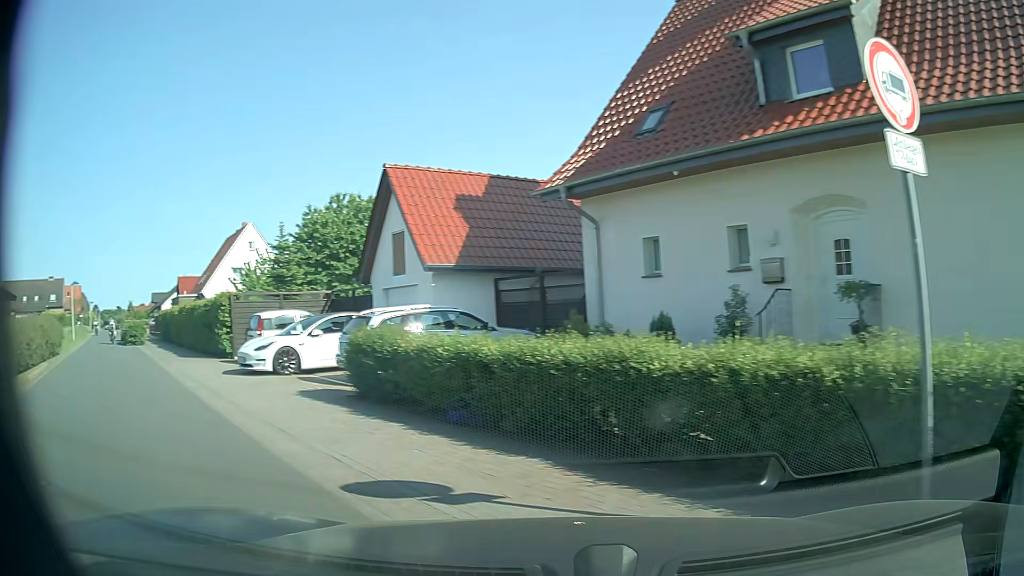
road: residential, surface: asphalt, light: Day
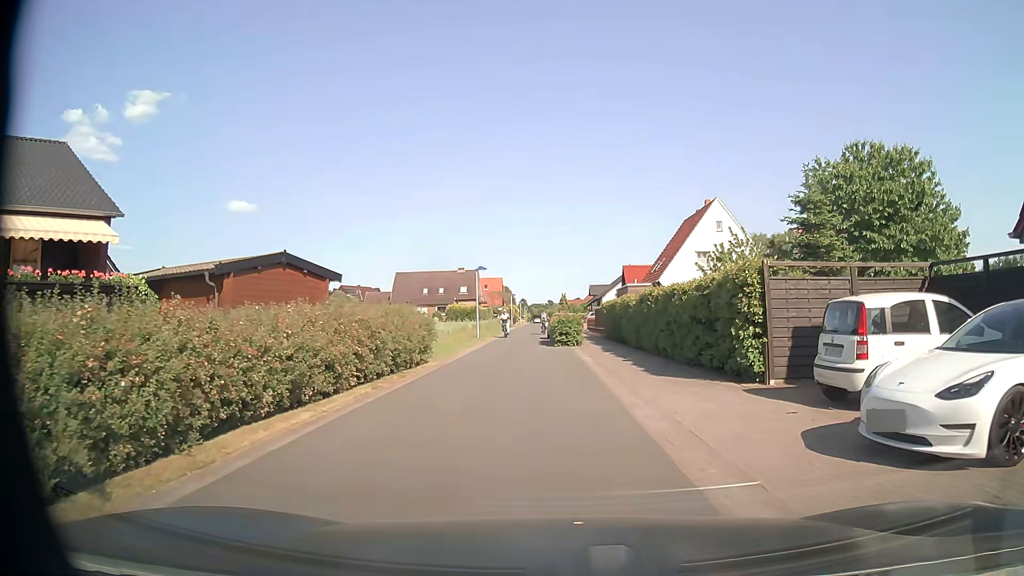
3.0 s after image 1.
(-5.3, +9.3) m; -38°
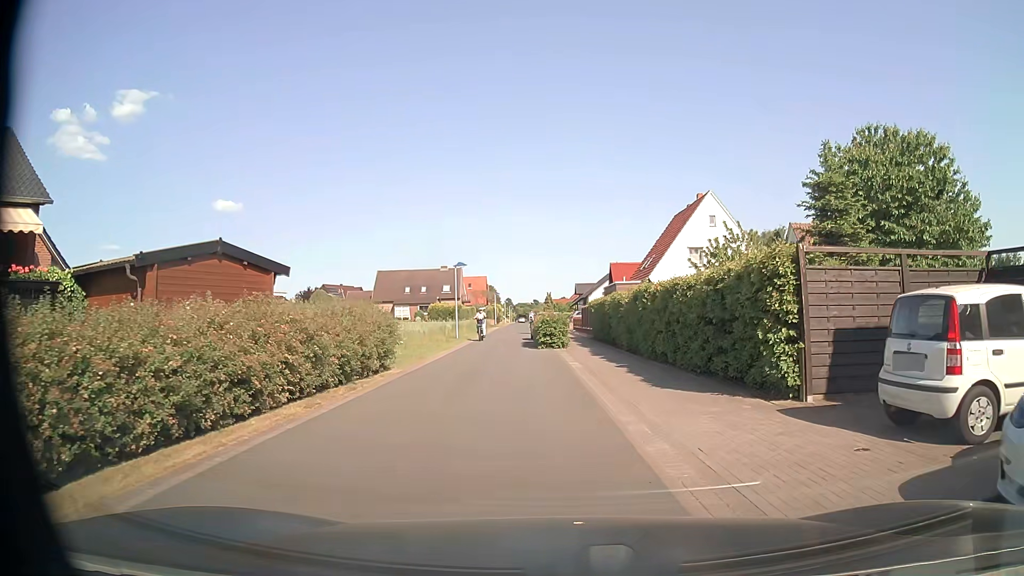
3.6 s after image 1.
(0.0, +2.6) m; +1°
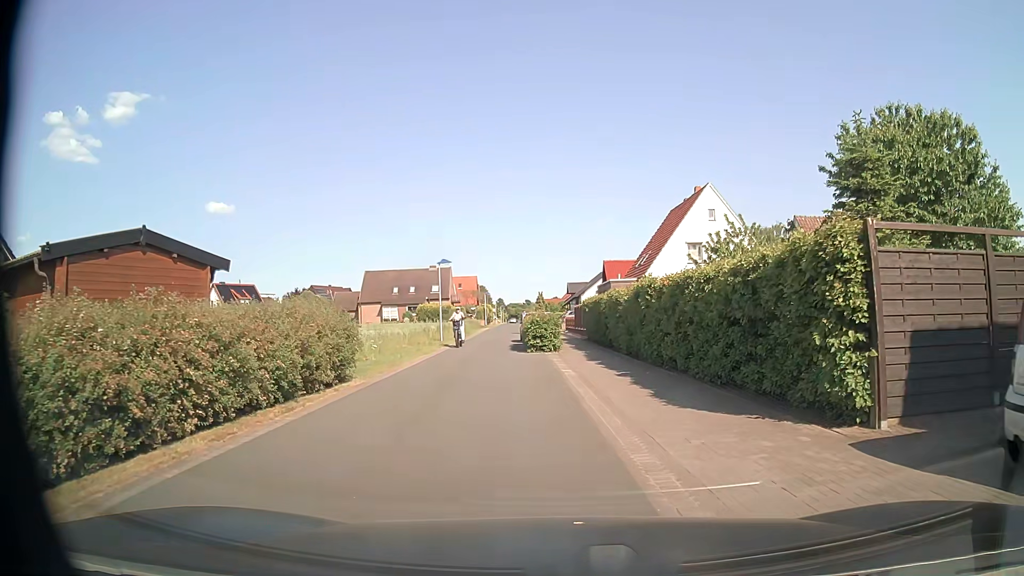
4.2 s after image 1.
(+0.1, +2.6) m; +1°
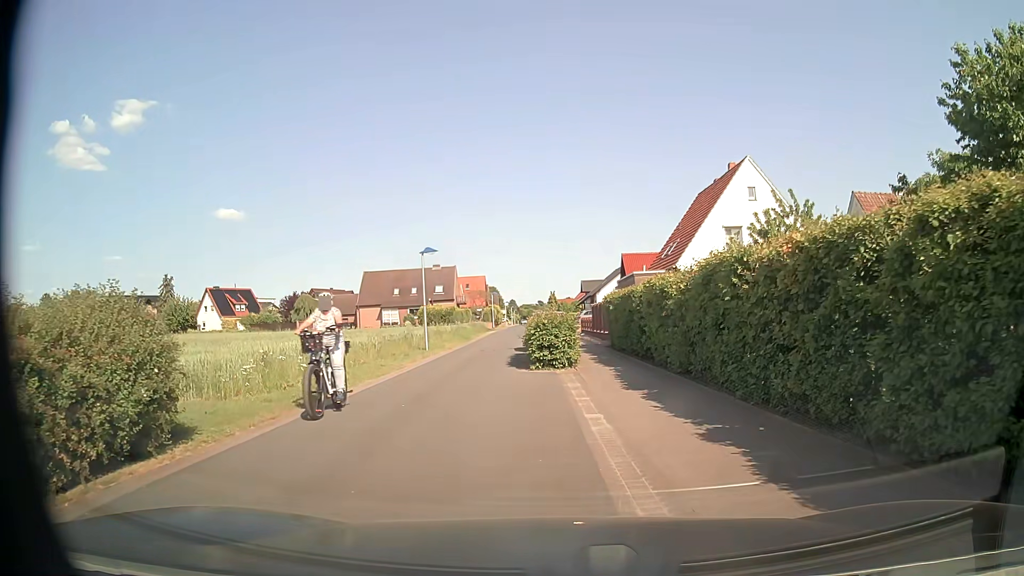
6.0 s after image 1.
(0.0, +7.5) m; -1°
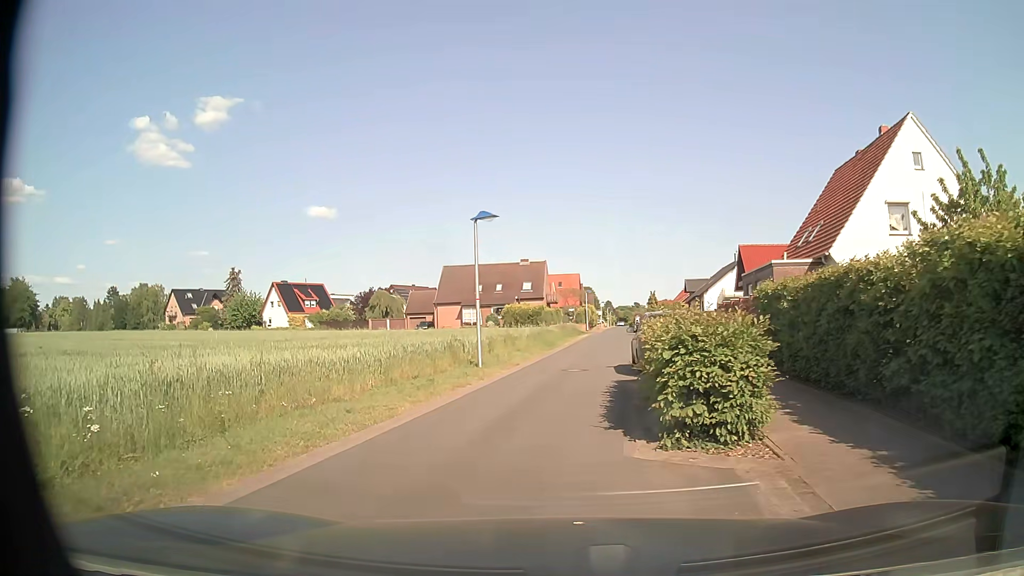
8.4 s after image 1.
(-0.5, +10.0) m; -7°
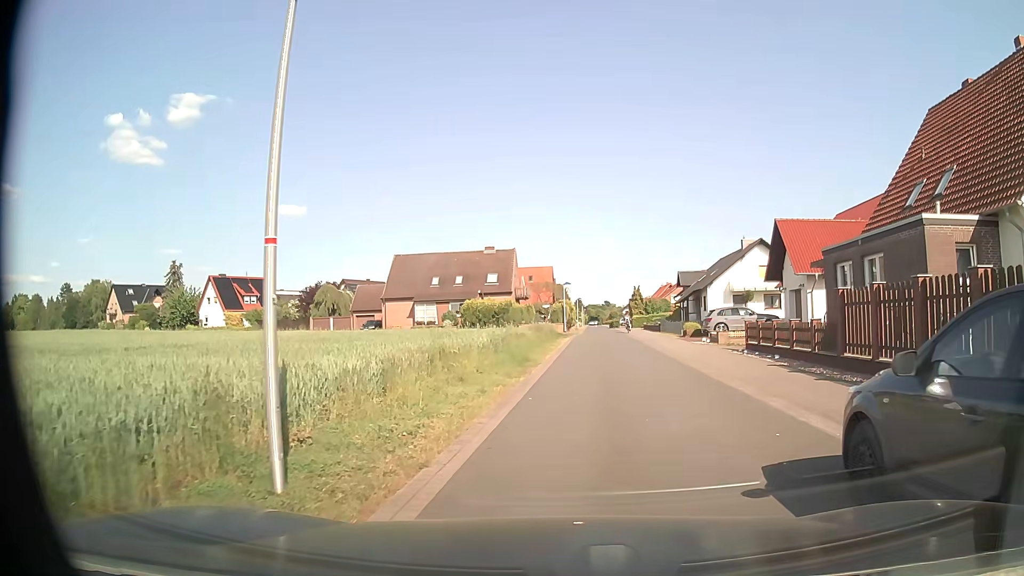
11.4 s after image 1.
(-0.6, +14.1) m; +2°
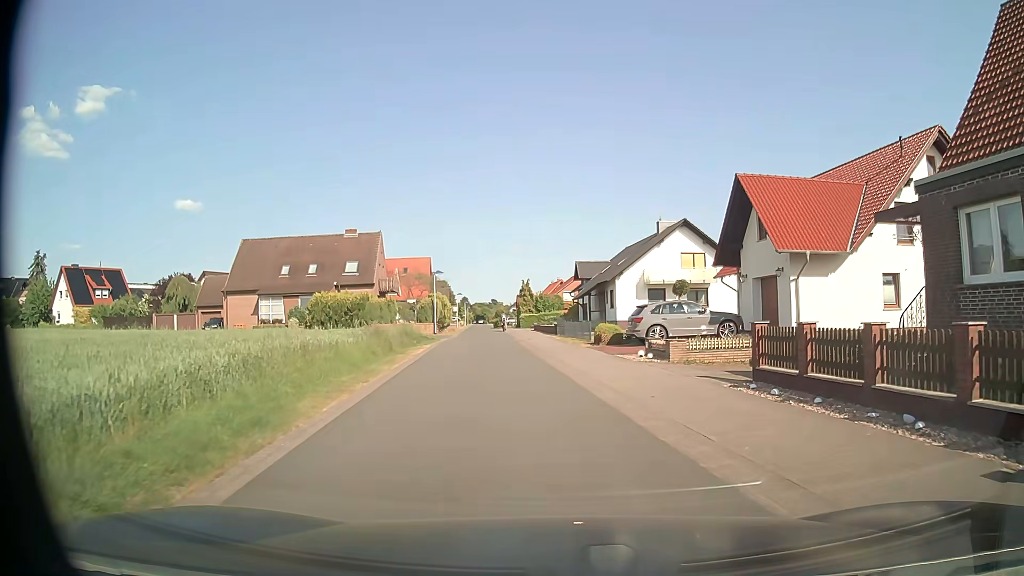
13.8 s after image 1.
(+1.0, +13.1) m; +10°
(0, +10) (-1, +20) (-2, +30) (-3, +40) (-4, +50) (-5, +60) (-7, +70) (-9, +79) (-11, +89) (-12, +99) m
